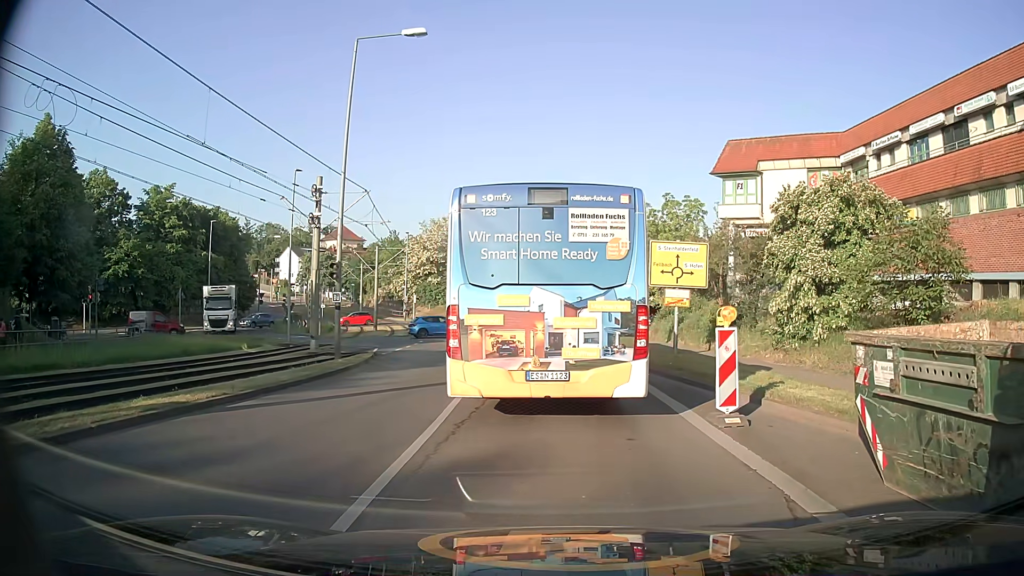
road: tertiary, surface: asphalt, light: Day
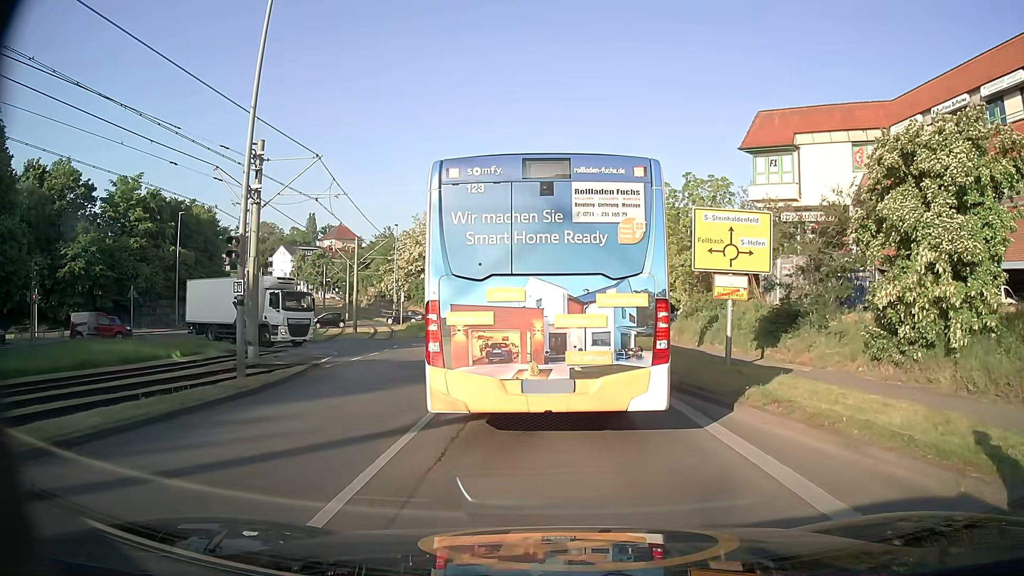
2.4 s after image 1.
(-0.1, +7.2) m; -1°
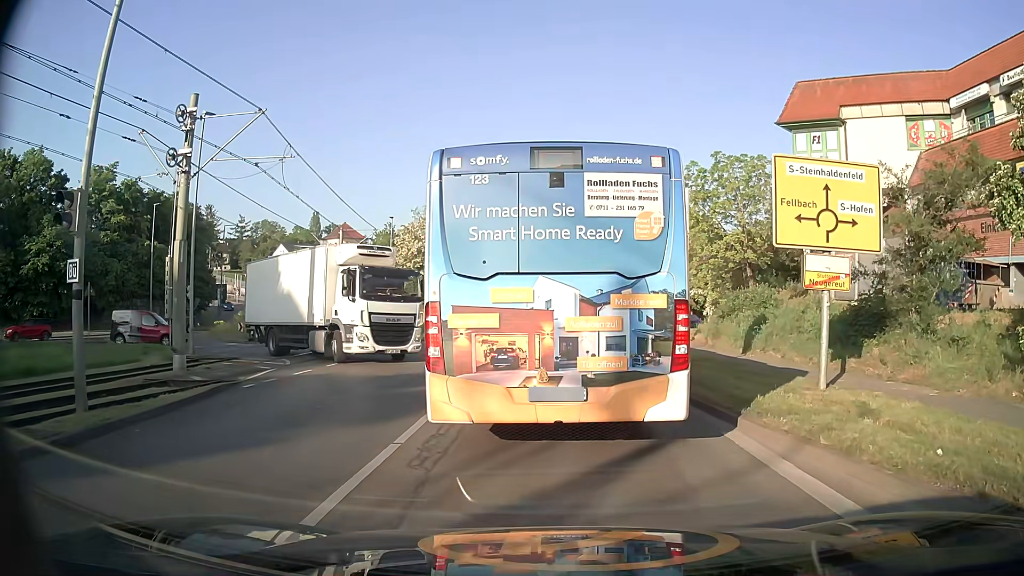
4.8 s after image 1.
(-0.1, +5.6) m; -2°
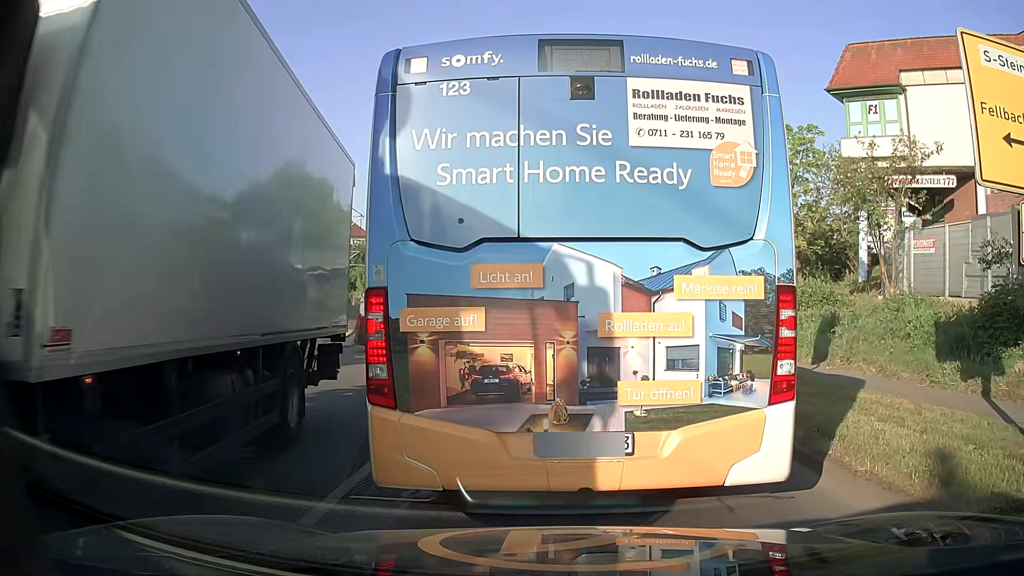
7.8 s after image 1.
(+0.1, +5.6) m; -1°
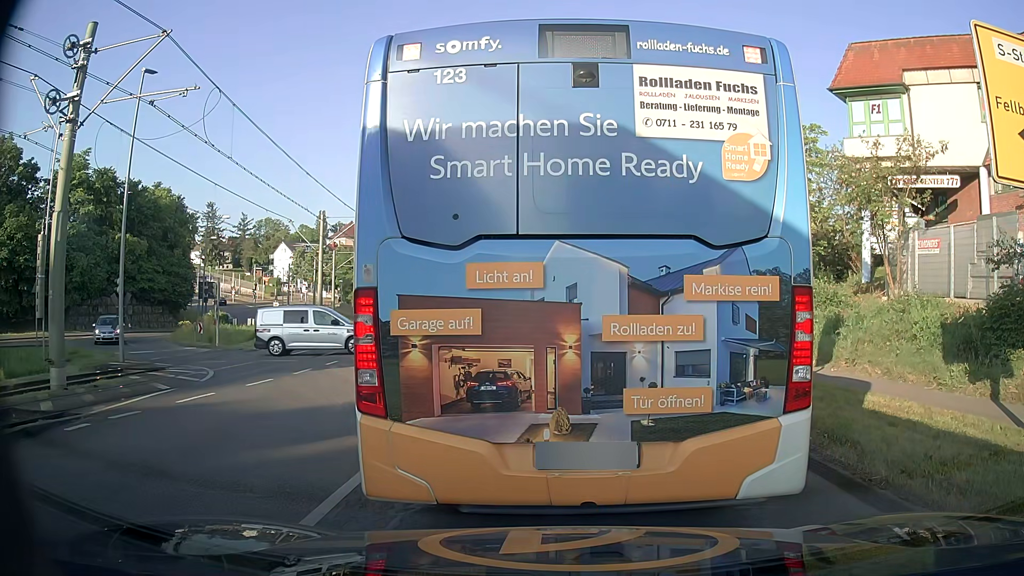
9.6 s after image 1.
(0.0, +0.3) m; 0°
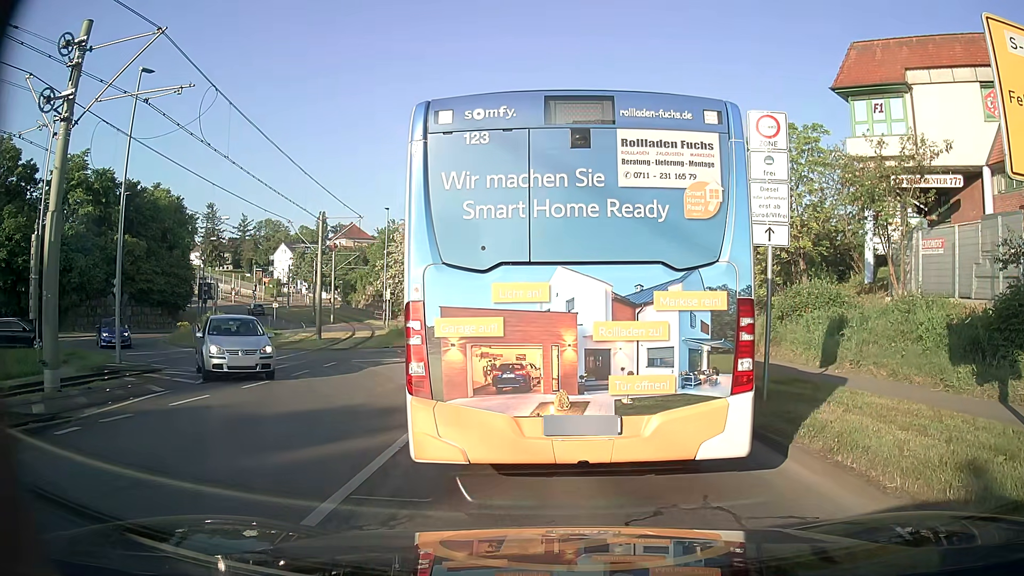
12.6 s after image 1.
(0.0, +0.3) m; 0°
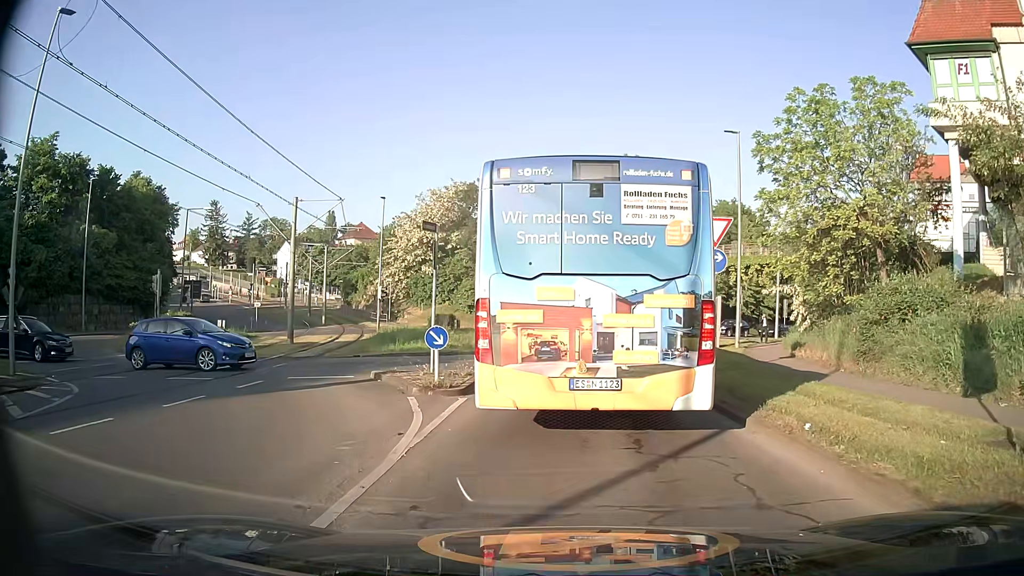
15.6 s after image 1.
(+0.1, +6.8) m; 0°
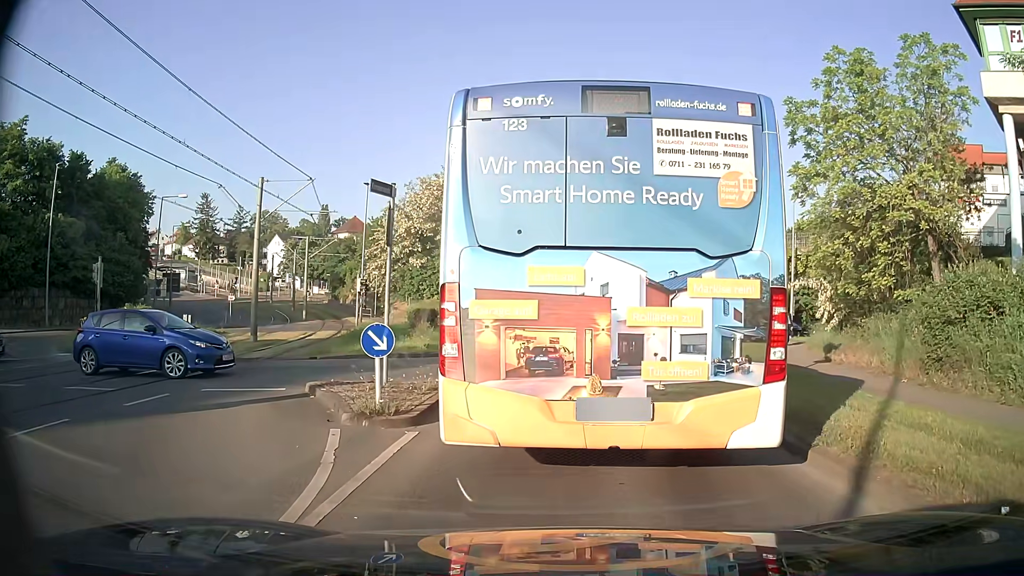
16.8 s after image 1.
(0.0, +3.6) m; -1°
(0, +10) (+3, +20) (+5, +29) (+2, +39) (-6, +45) (-15, +48) (-23, +54) (-29, +63) (-33, +71) (-39, +80) m
